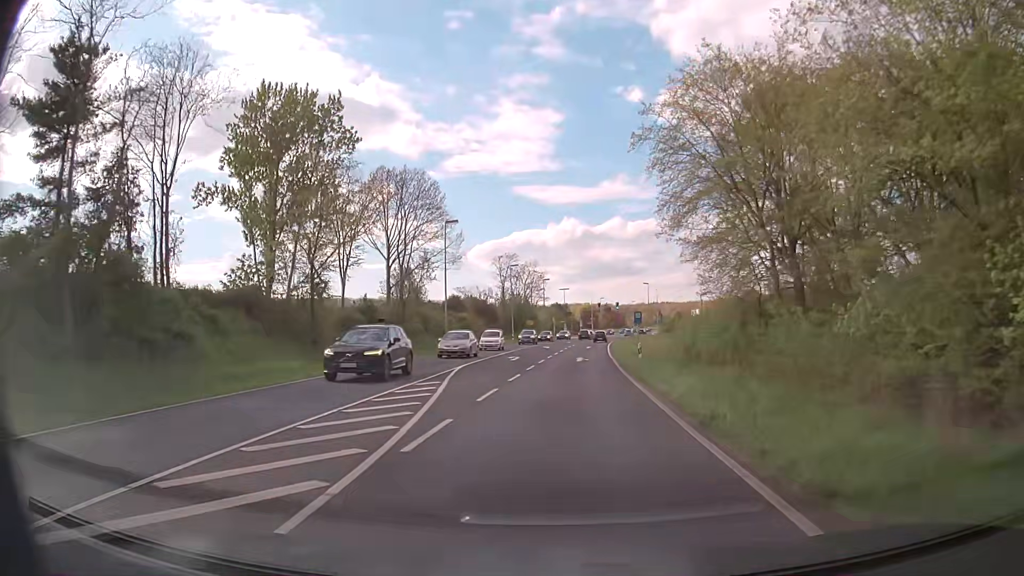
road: primary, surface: asphalt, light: Day
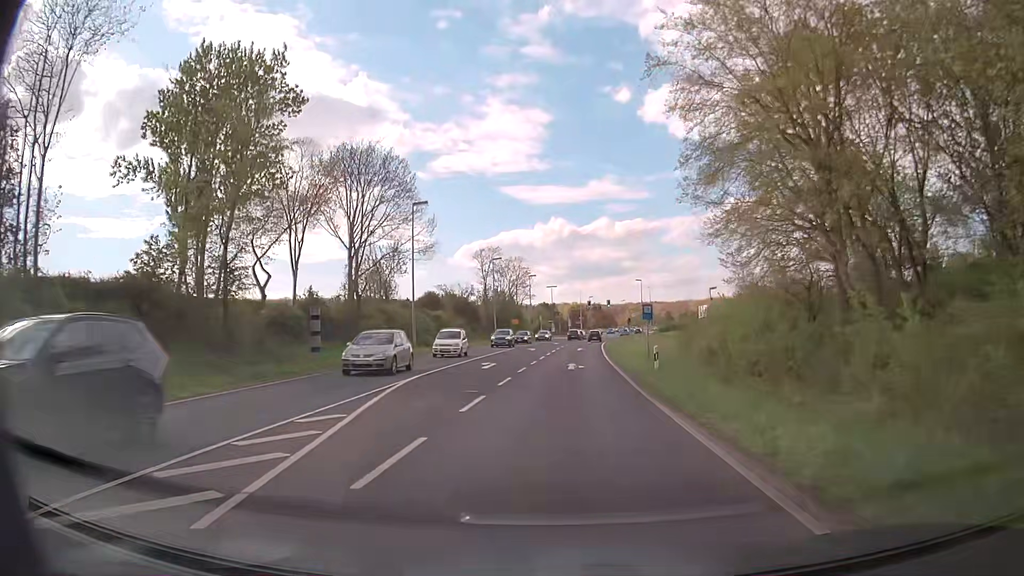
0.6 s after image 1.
(+0.1, +7.9) m; +2°
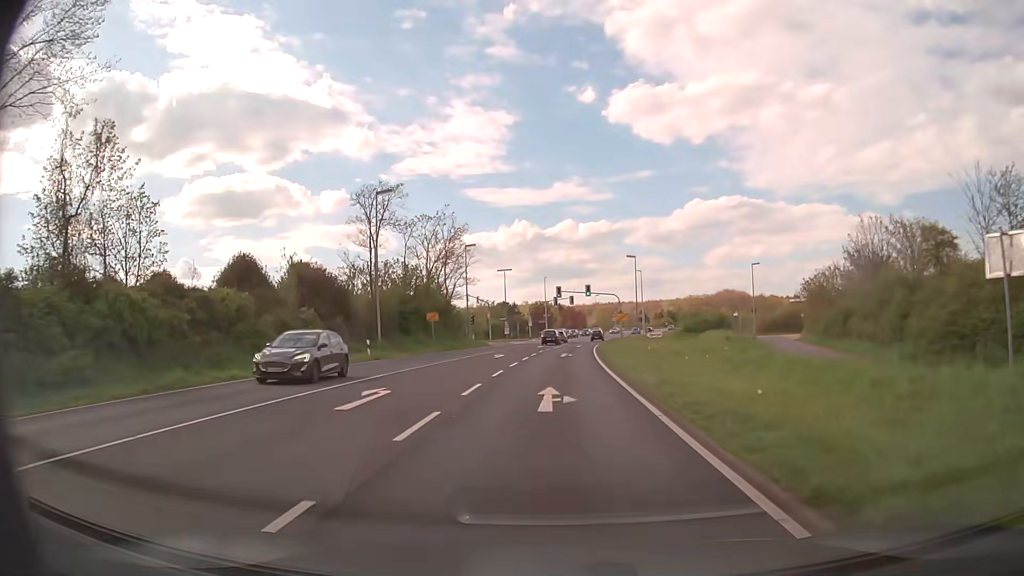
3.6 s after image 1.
(+1.1, +39.6) m; +3°
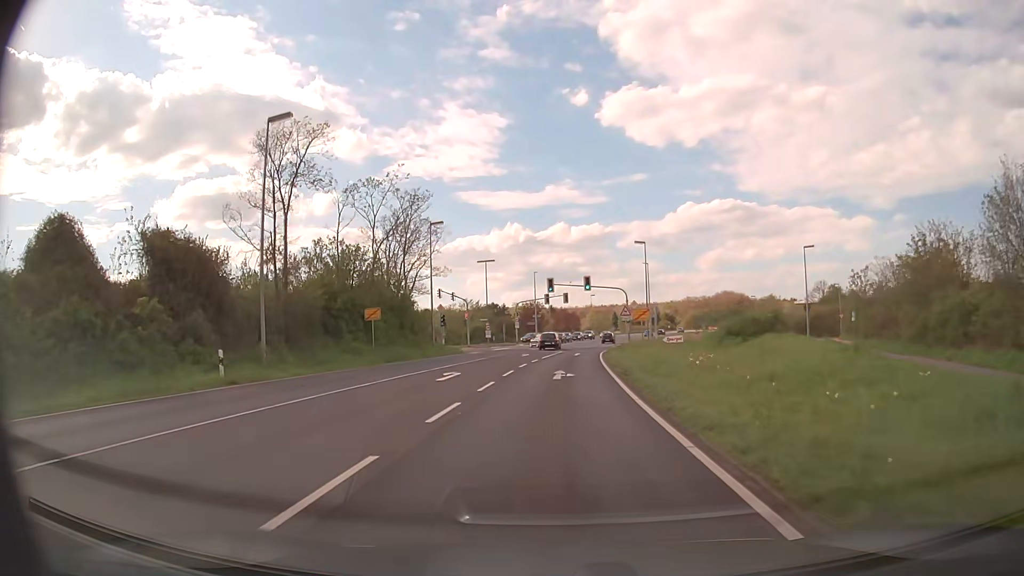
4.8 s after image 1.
(+0.1, +15.8) m; +1°
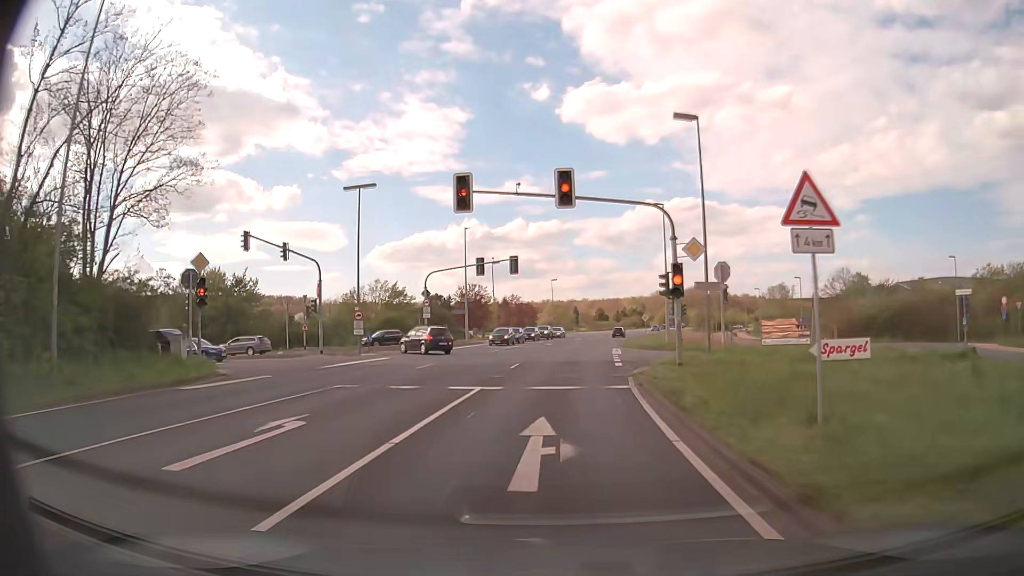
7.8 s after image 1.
(+1.3, +39.5) m; +4°
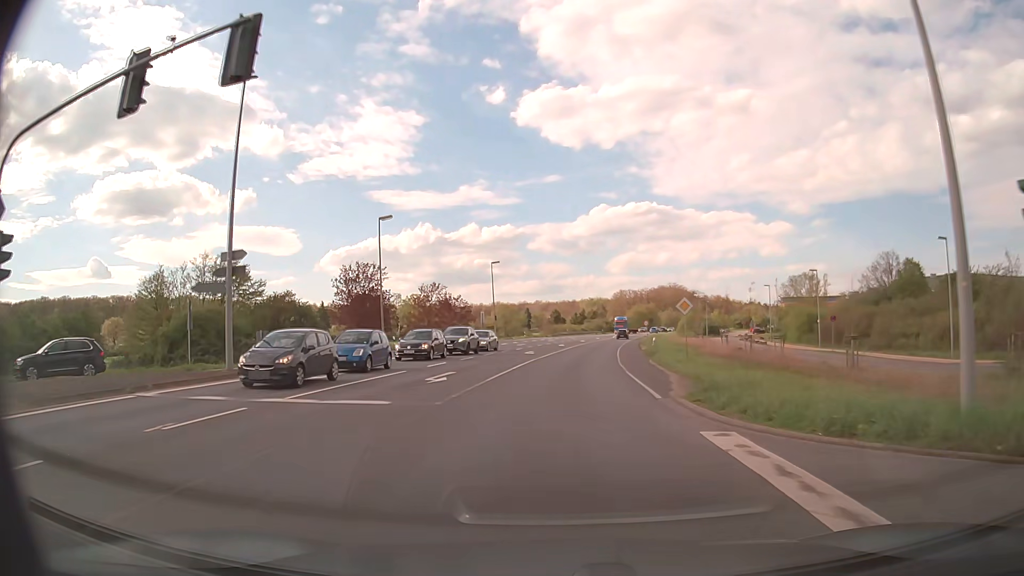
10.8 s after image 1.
(+1.5, +39.6) m; +4°
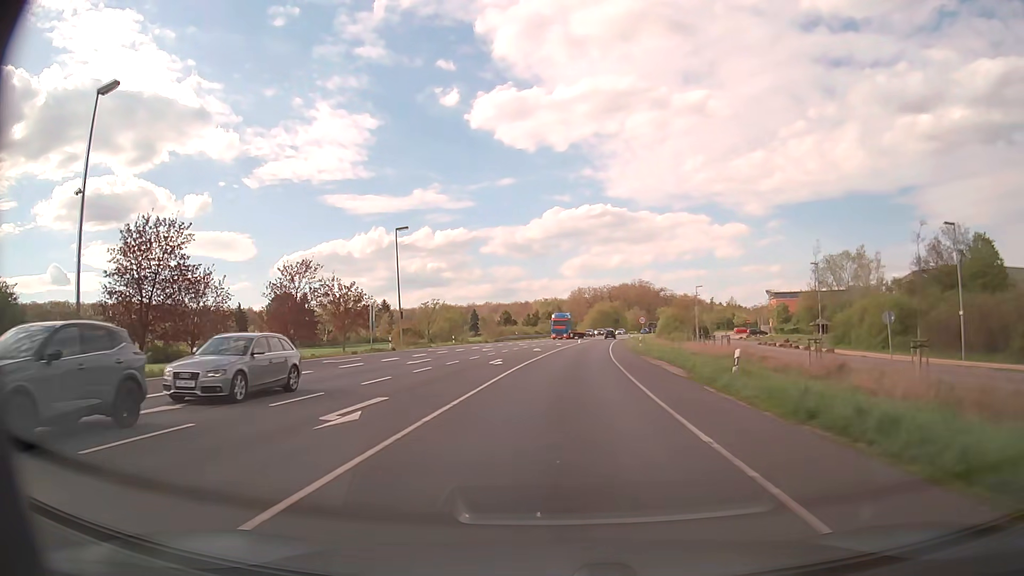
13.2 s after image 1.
(+1.1, +31.6) m; +4°
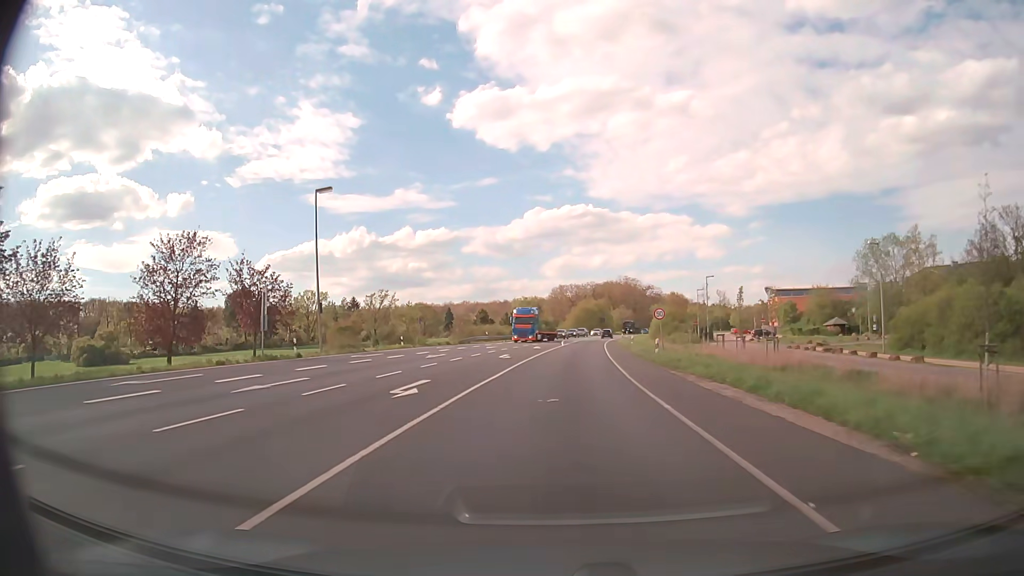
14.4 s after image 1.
(+0.3, +15.8) m; +2°
(0, +10) (0, +20) (+1, +30) (+1, +40) (+2, +50) (+2, +60) (+3, +70) (+4, +80) (+5, +90) (+6, +100) m
